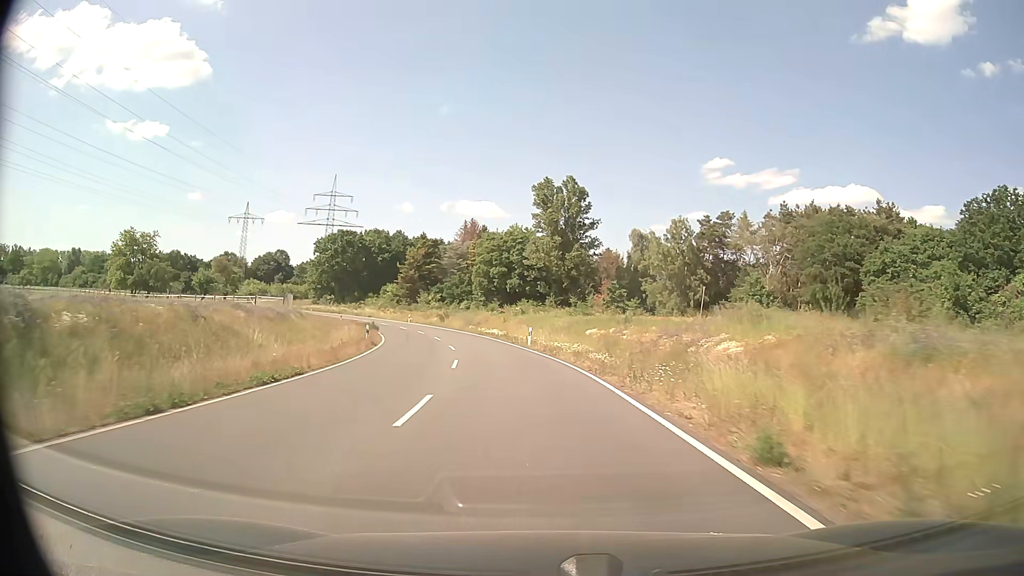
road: secondary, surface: asphalt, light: Day
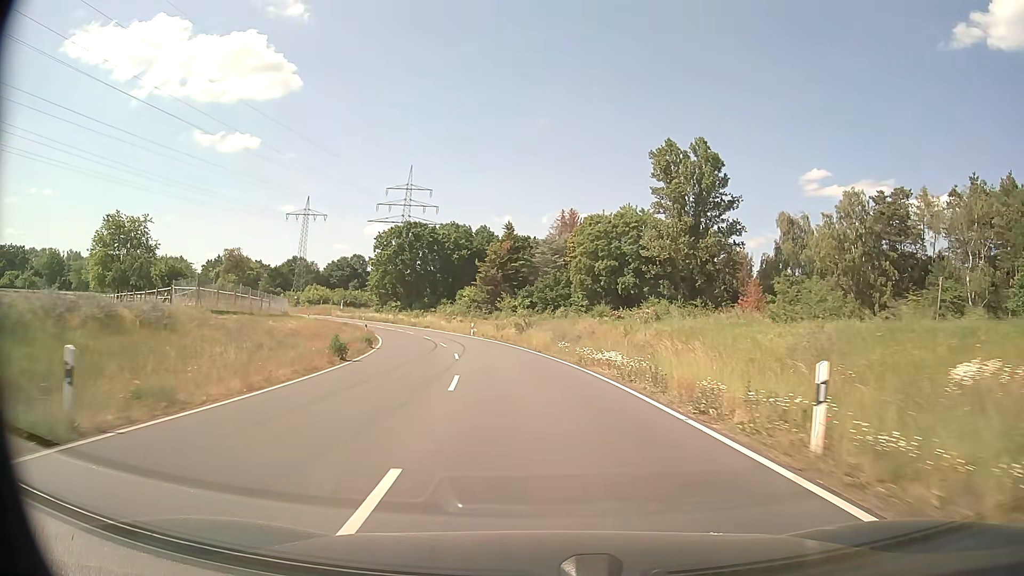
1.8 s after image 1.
(-2.5, +29.9) m; -9°
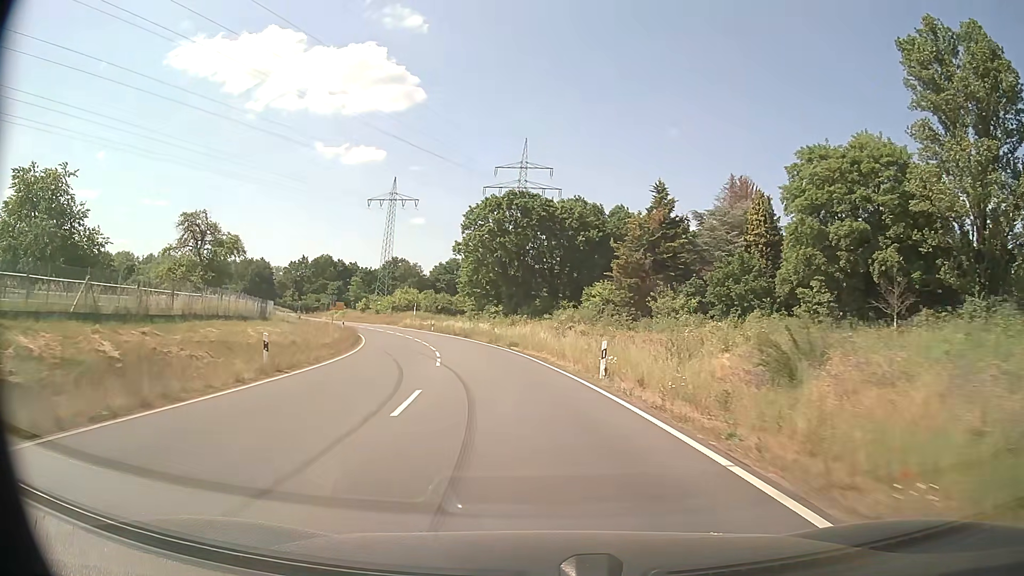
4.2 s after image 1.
(-3.6, +38.7) m; -11°
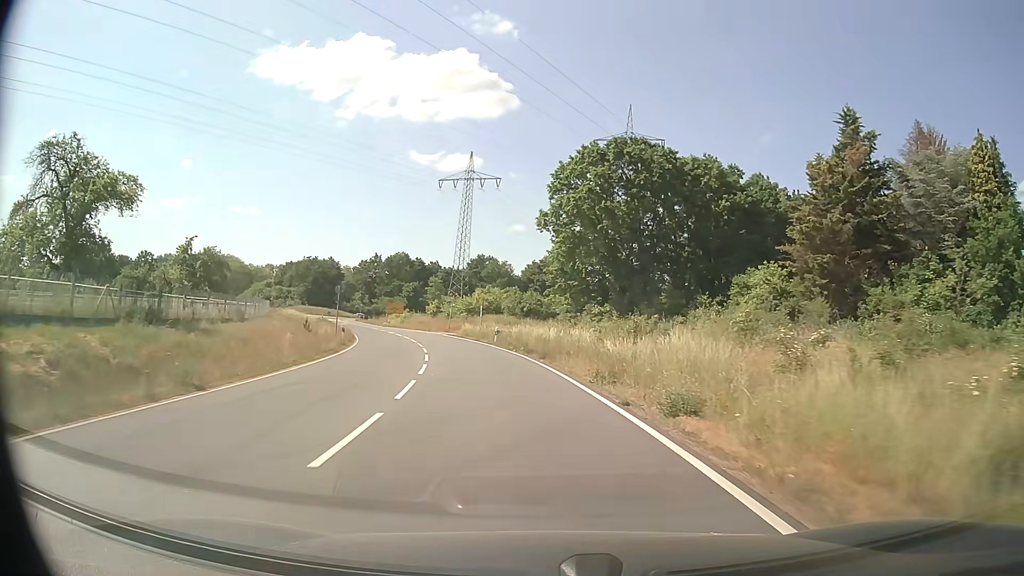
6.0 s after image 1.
(-2.0, +27.2) m; -9°
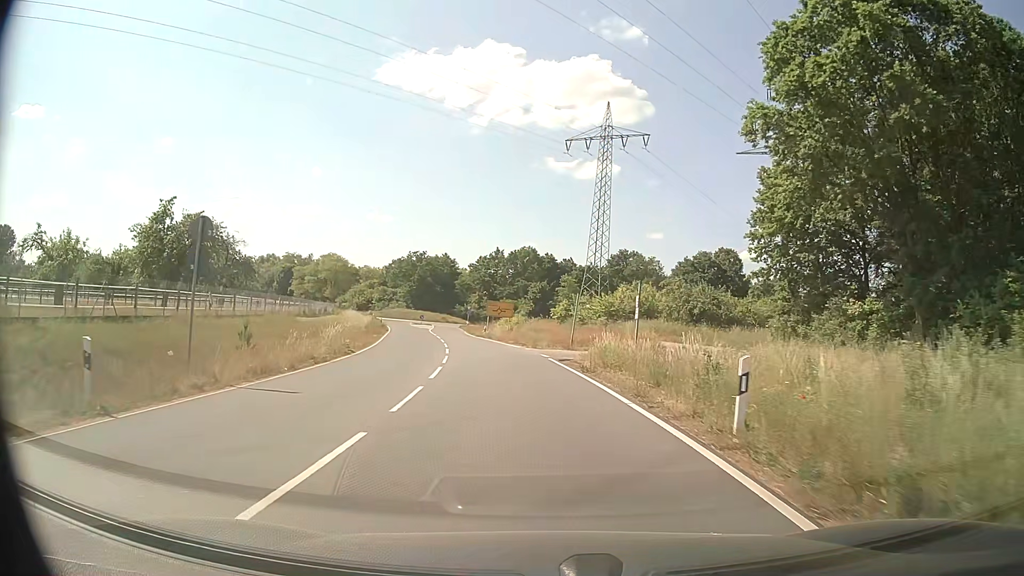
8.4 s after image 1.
(-3.0, +30.9) m; -12°
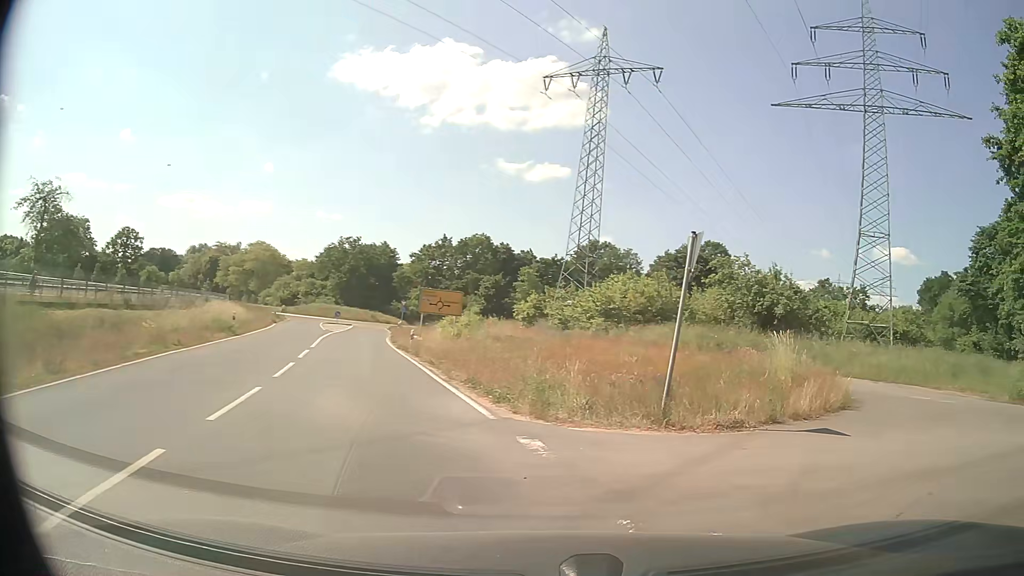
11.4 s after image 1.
(-1.4, +24.5) m; +4°
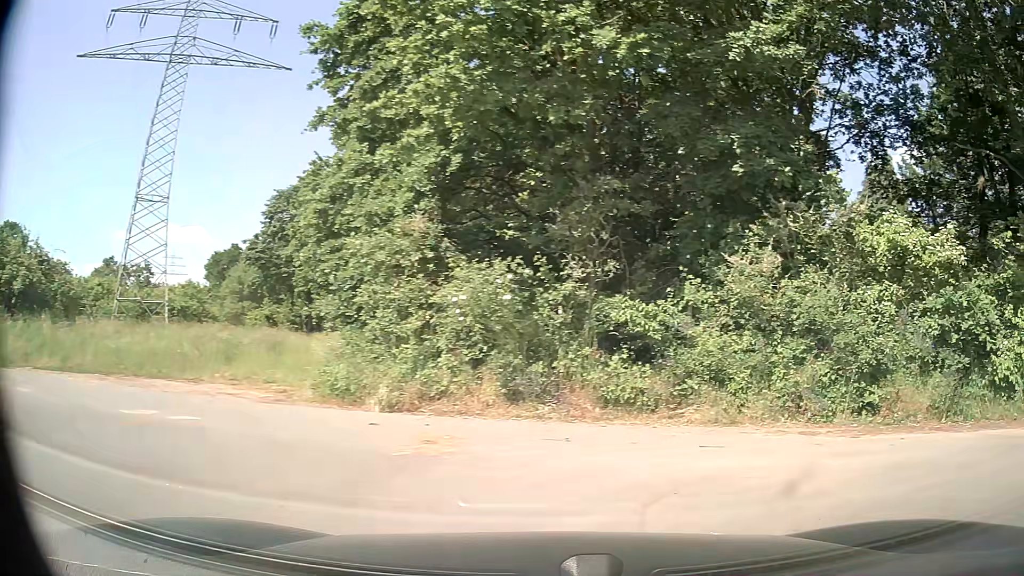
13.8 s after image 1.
(+3.7, +7.0) m; +60°
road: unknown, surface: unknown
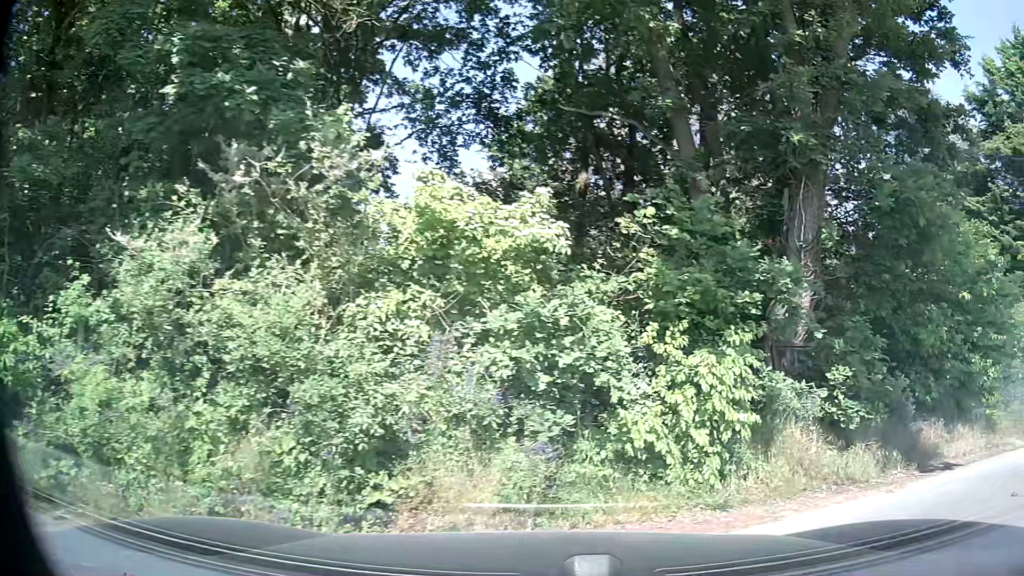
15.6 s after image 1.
(+1.5, +4.3) m; +38°
